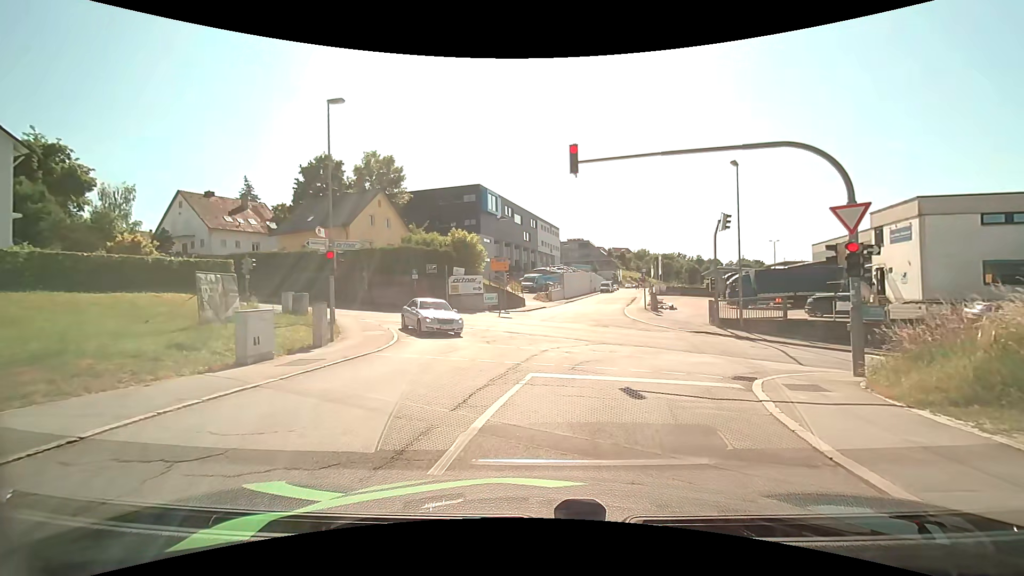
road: residential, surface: asphalt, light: Day
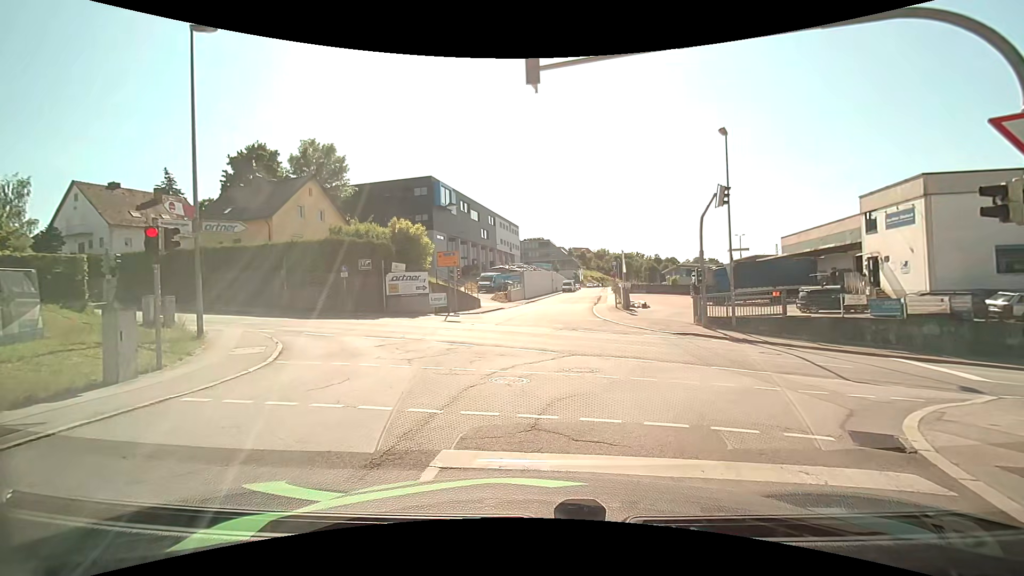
(+0.3, +5.7) m; +6°
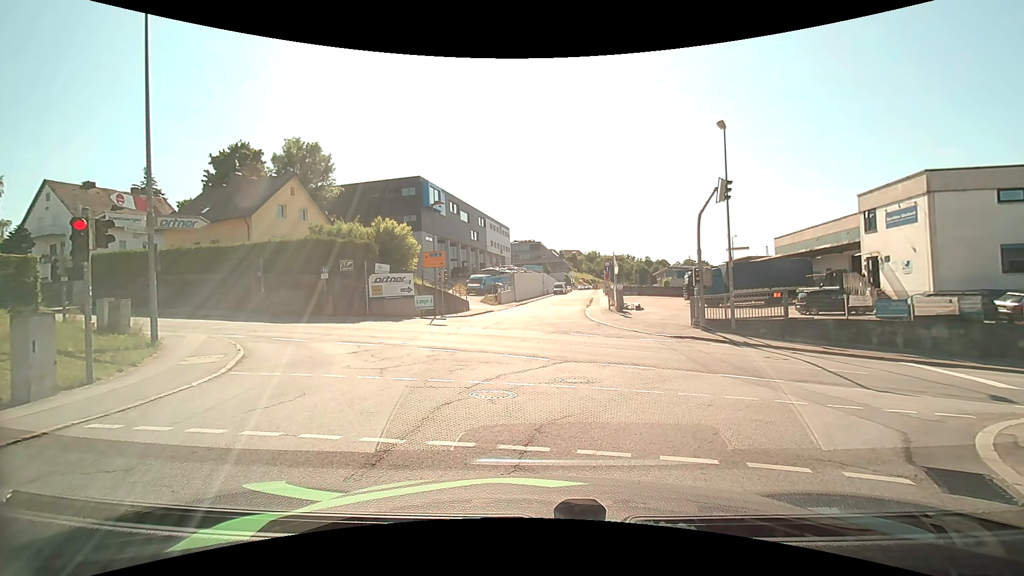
(0.0, +1.4) m; 0°
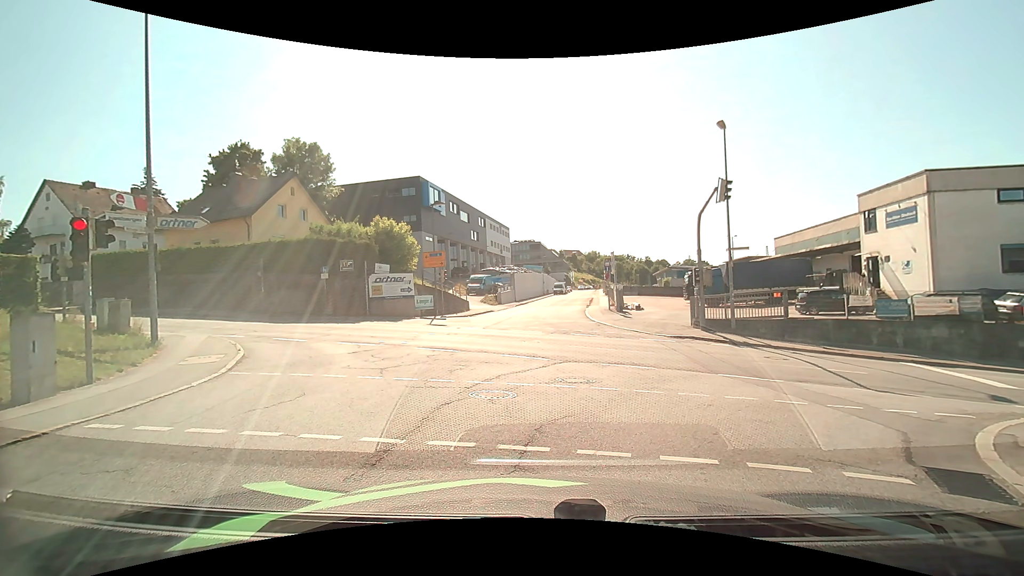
(0.0, 0.0) m; 0°
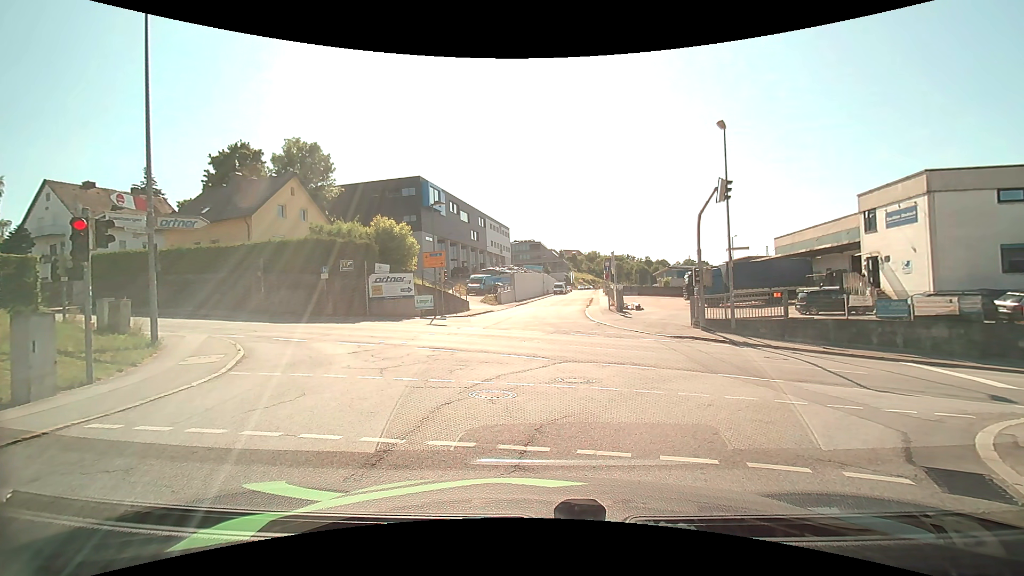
(0.0, 0.0) m; 0°
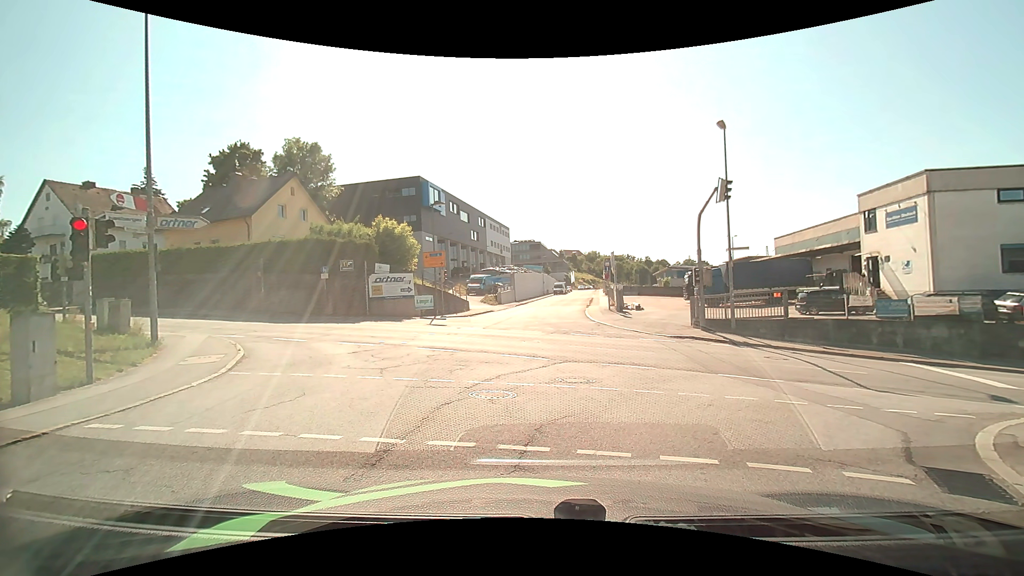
(0.0, 0.0) m; 0°
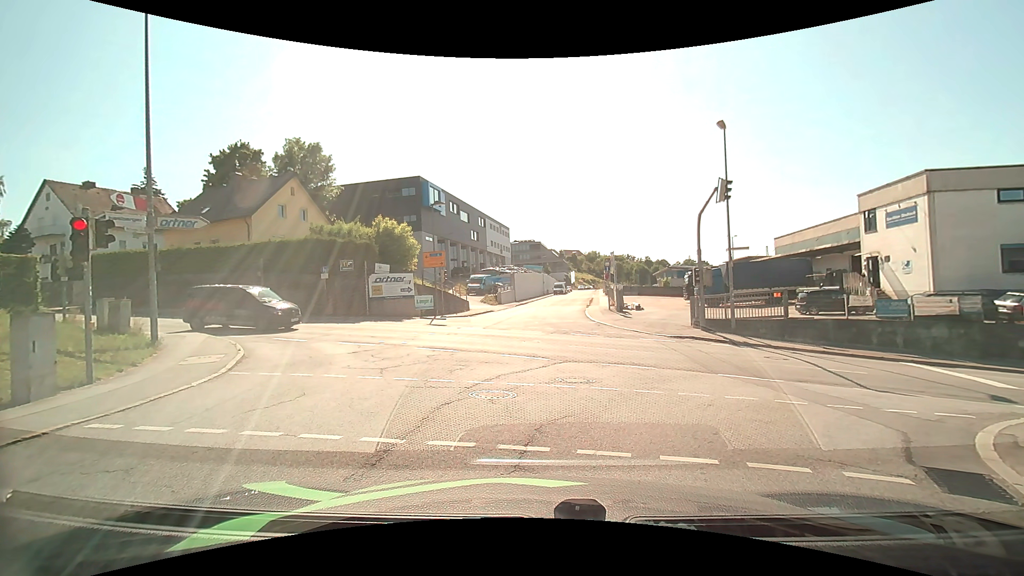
(0.0, 0.0) m; 0°
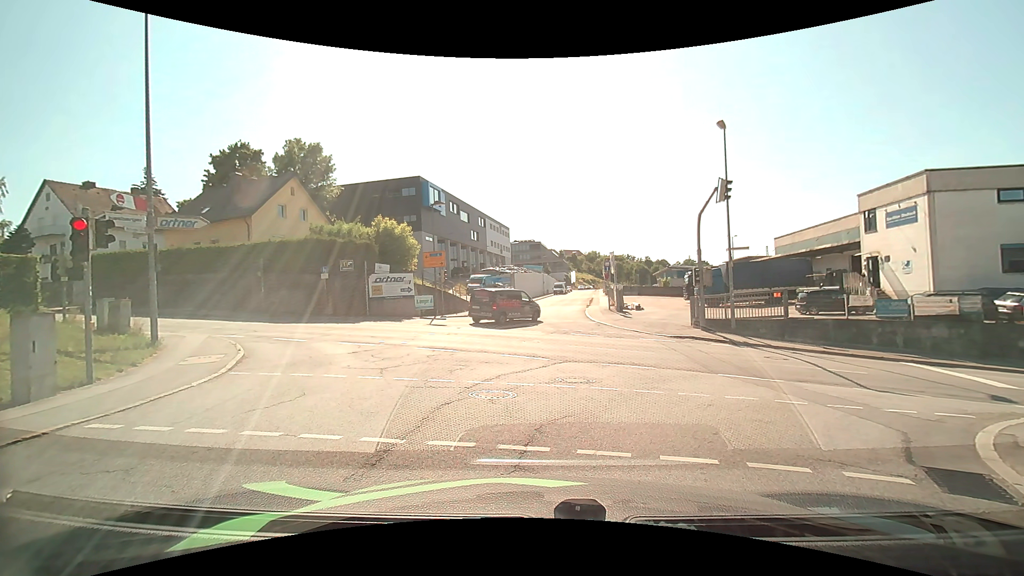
(0.0, 0.0) m; 0°
(0, +10) (-3, +19) (-11, +26) (-20, +29) (-30, +32) (-39, +34) (-49, +37) (-59, +40) (-68, +43) (-78, +46) m
